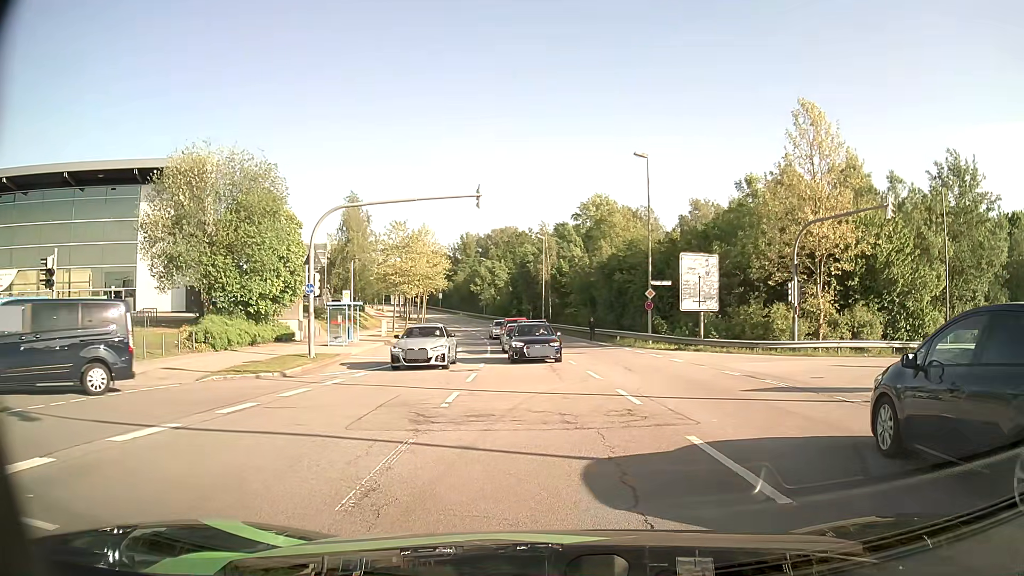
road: secondary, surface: asphalt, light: Day
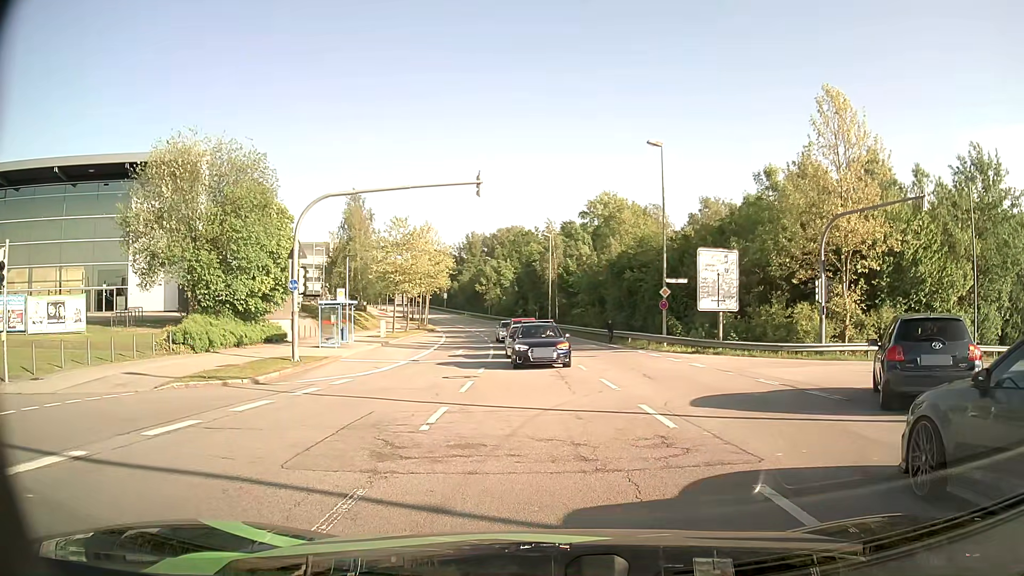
(0.0, +2.4) m; 0°
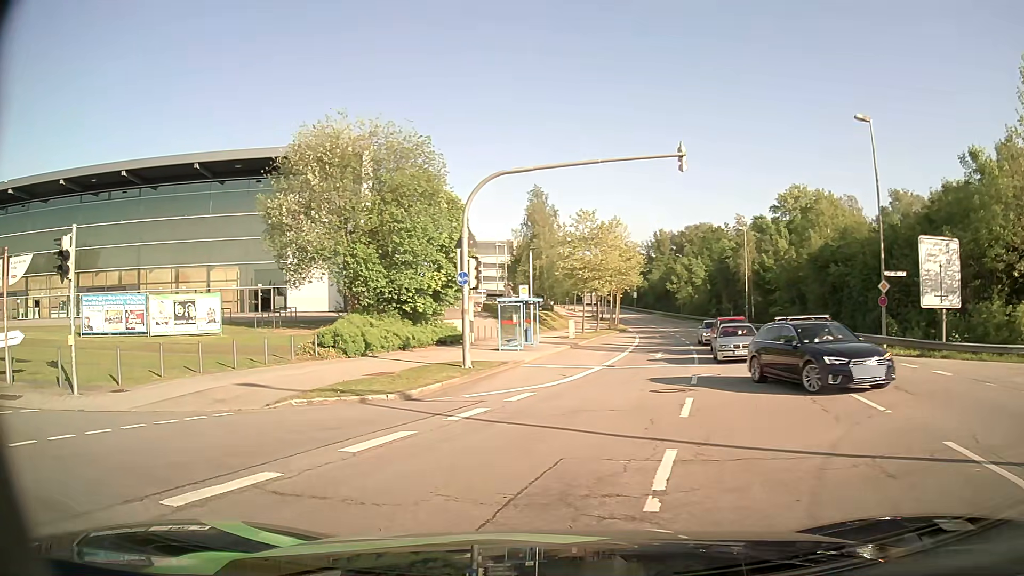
(-0.4, +4.0) m; -16°
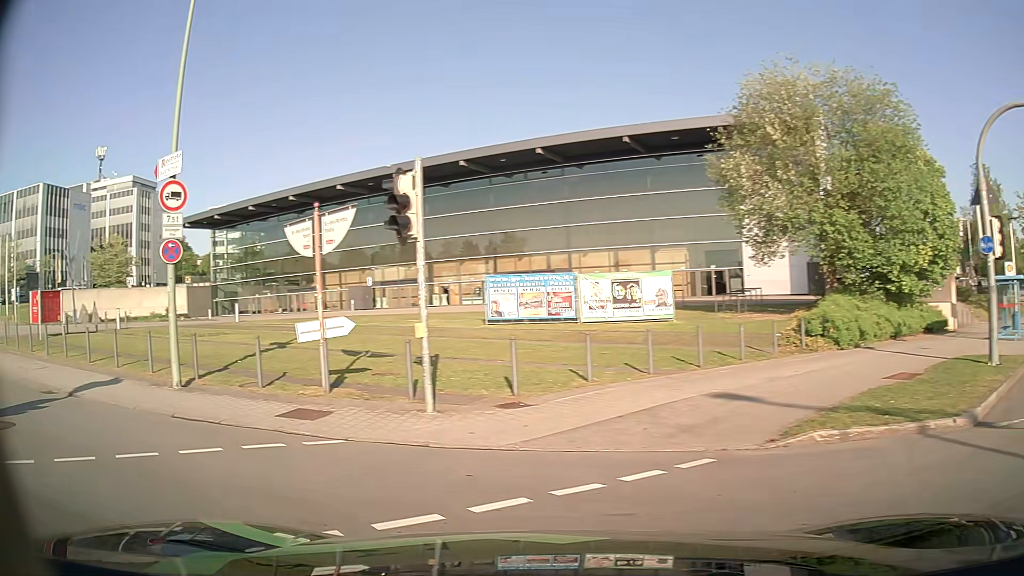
(-1.5, +5.2) m; -37°
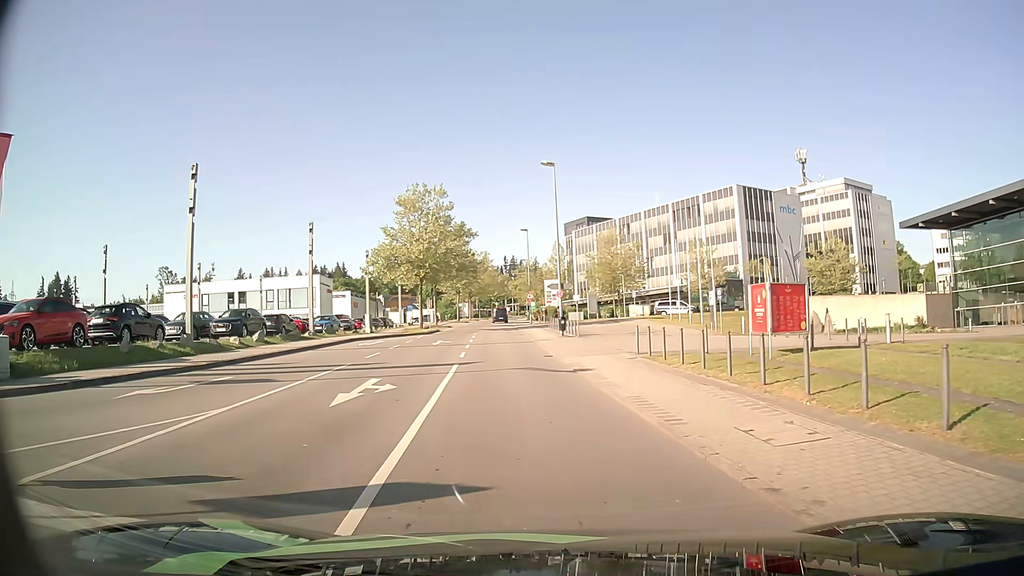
(-6.6, +8.3) m; -63°
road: residential
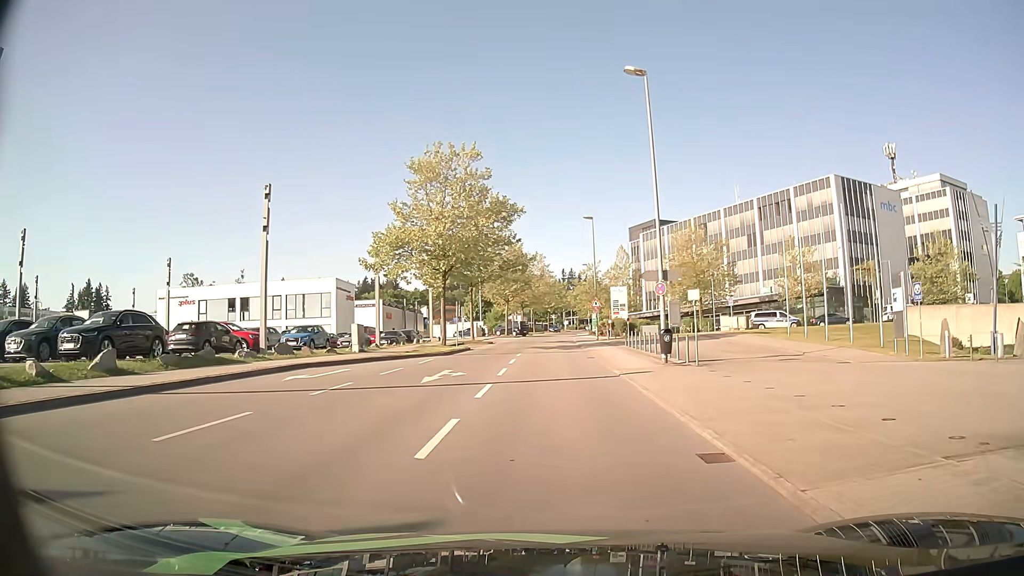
(-0.7, +17.0) m; -4°
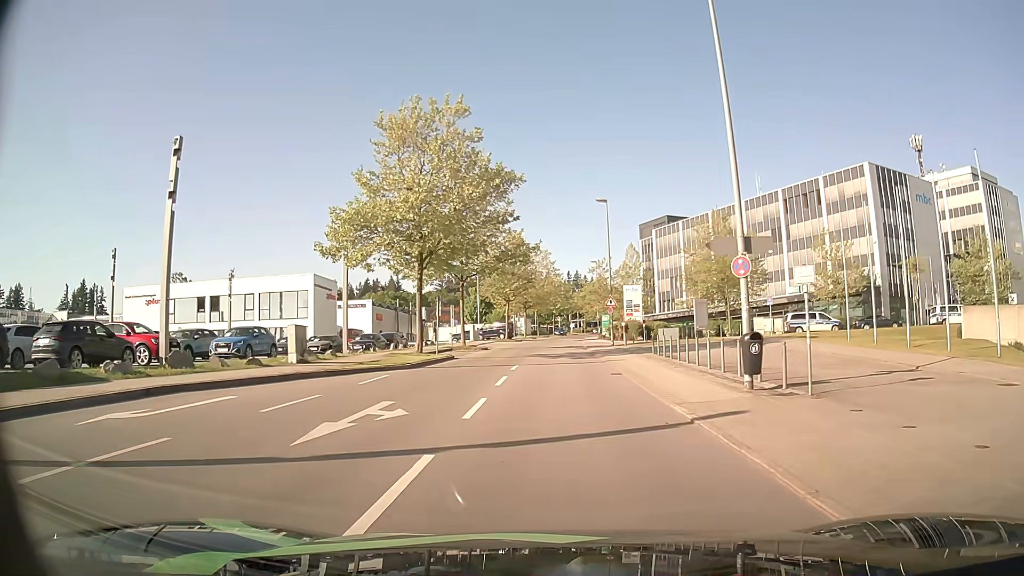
(0.0, +8.9) m; -1°
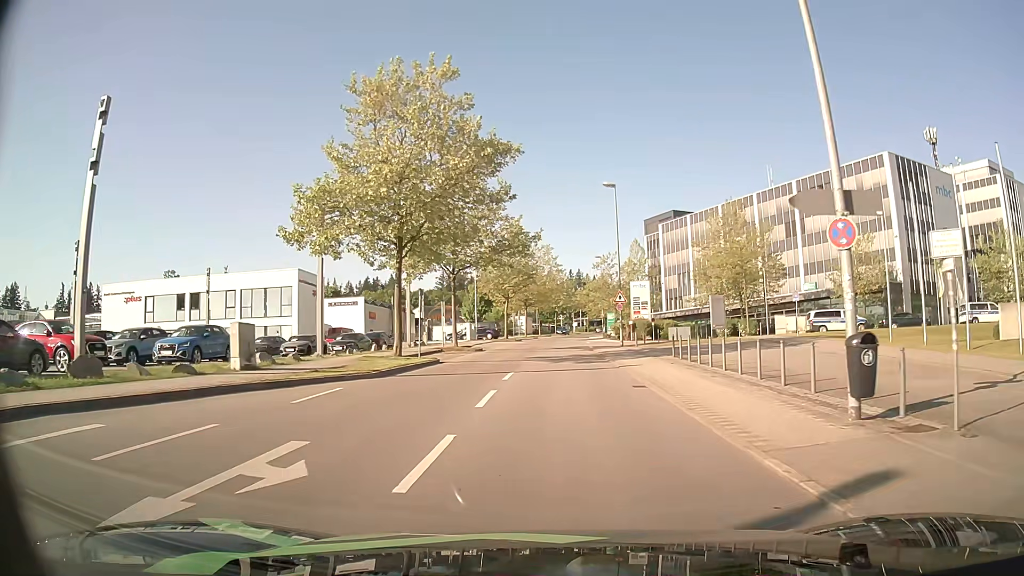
(0.0, +4.8) m; 0°
(0, +10) (0, +20) (0, +30) (0, +40) (+1, +50) (+1, +60) (+1, +70) (+2, +80) (+3, +90) (+4, +100) m
